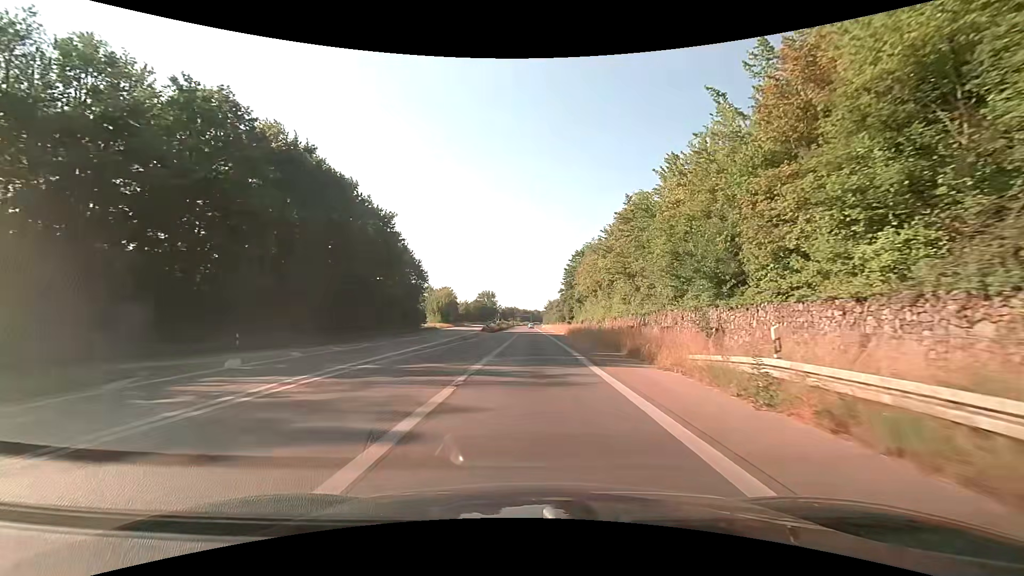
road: trunk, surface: asphalt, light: Day
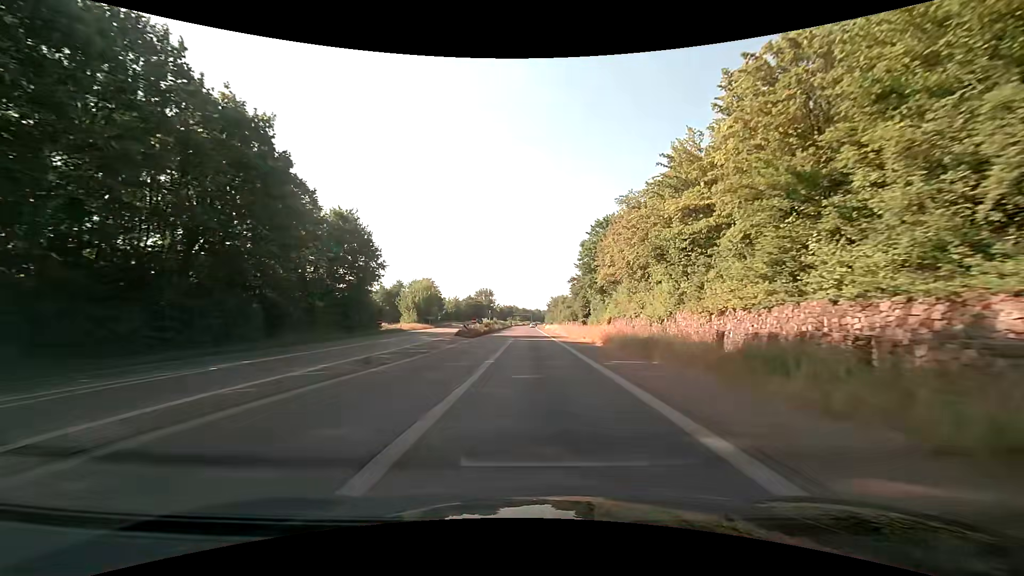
(+0.2, +27.1) m; 0°
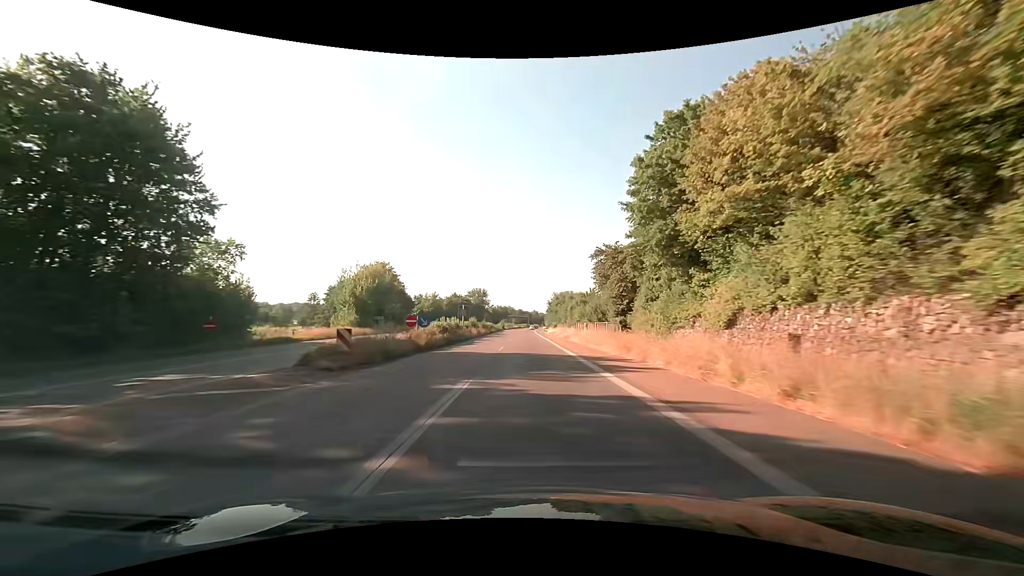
(+0.1, +33.4) m; 0°
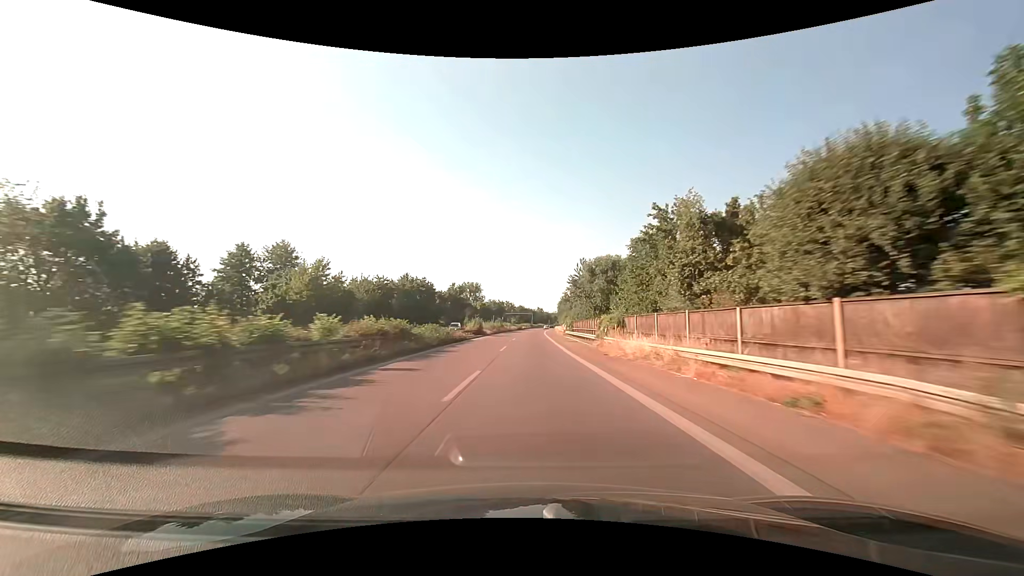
(-0.1, +72.8) m; 0°
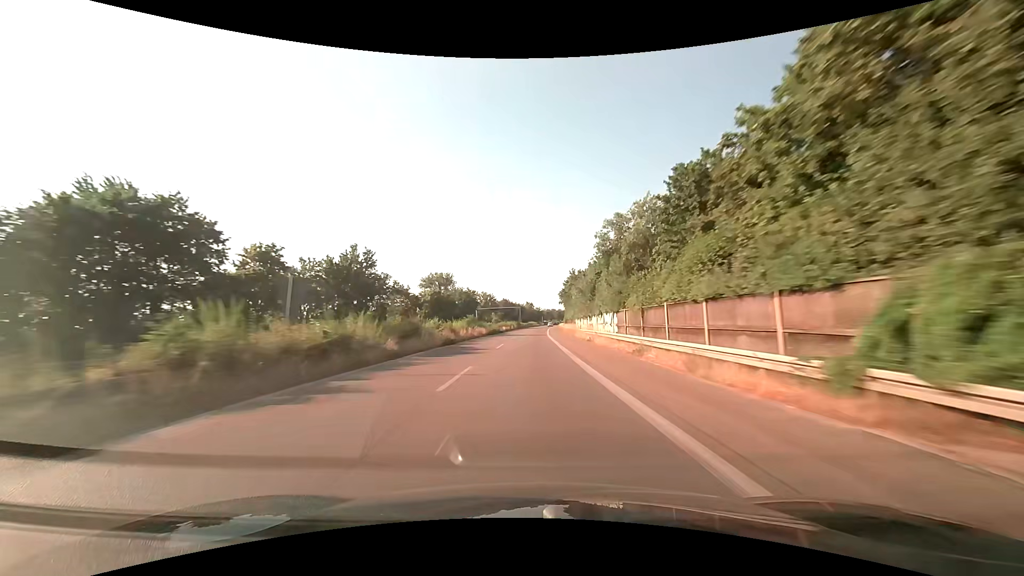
(+0.8, +71.7) m; +1°
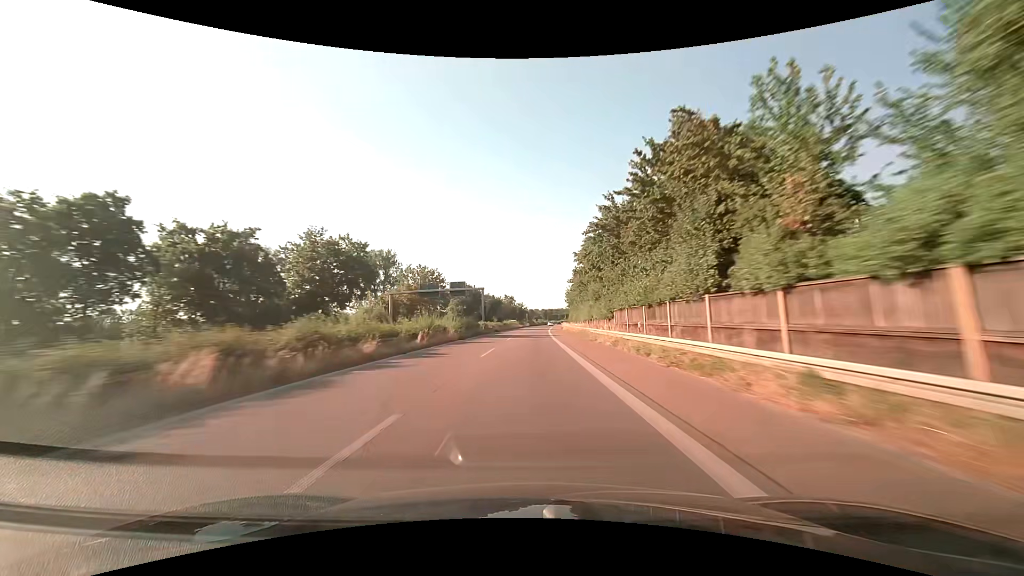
(+1.4, +81.4) m; +2°
(0, +10) (0, +20) (0, +30) (0, +40) (+1, +50) (+1, +60) (+1, +70) (+1, +80) (+2, +90) (+2, +100) m
